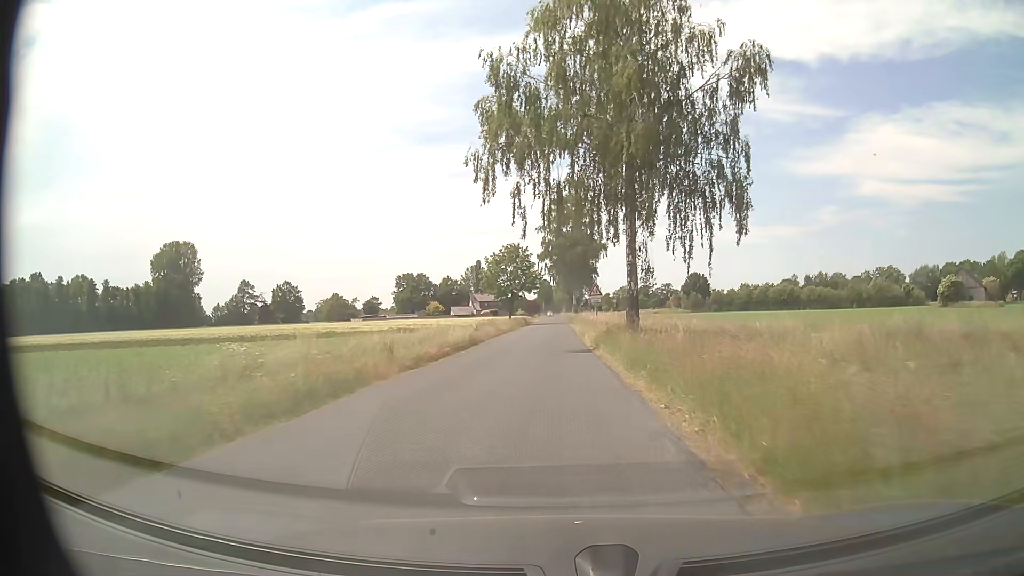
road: secondary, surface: asphalt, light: Day
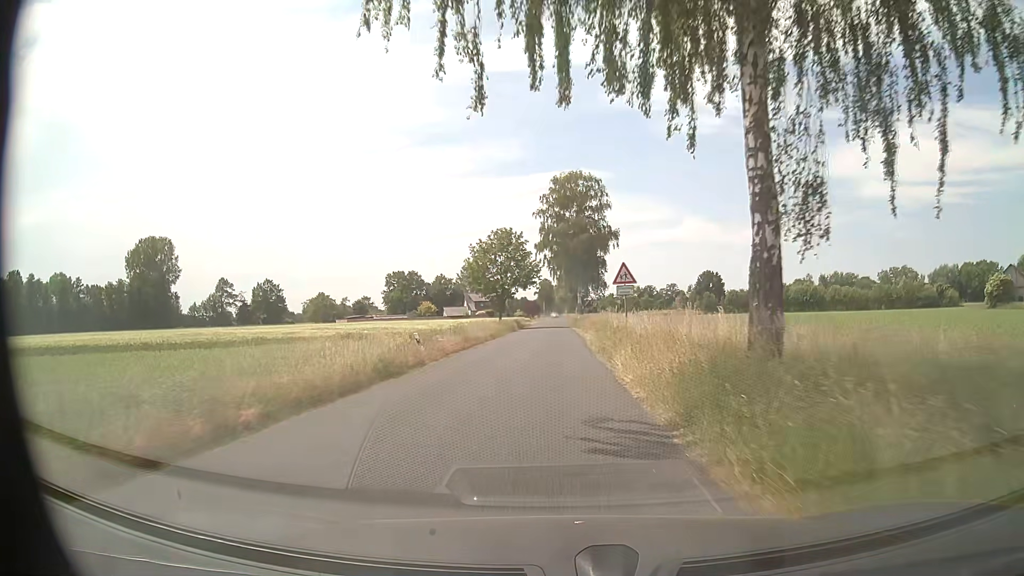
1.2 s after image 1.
(0.0, +16.8) m; 0°
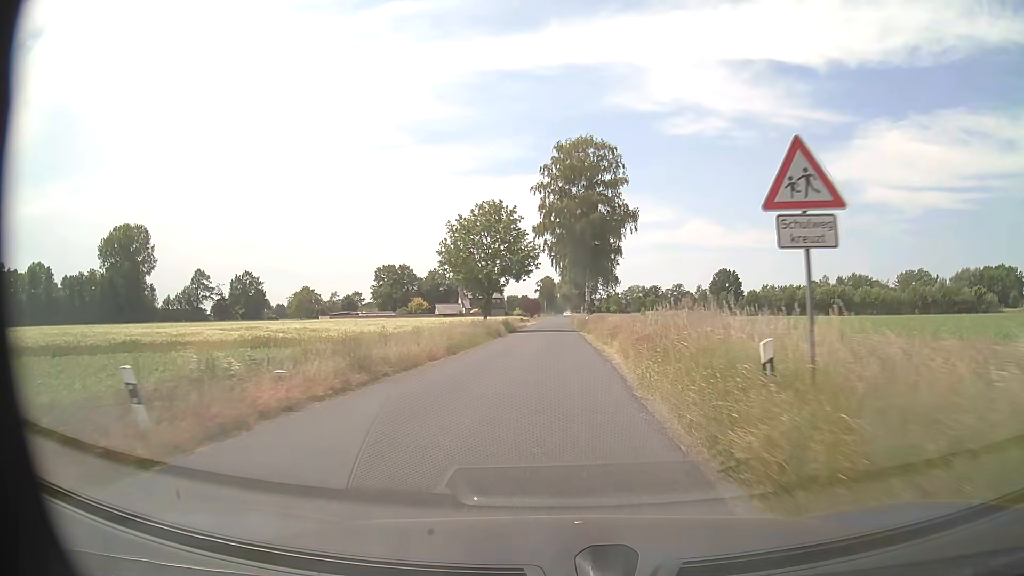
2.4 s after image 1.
(-0.1, +16.8) m; -1°
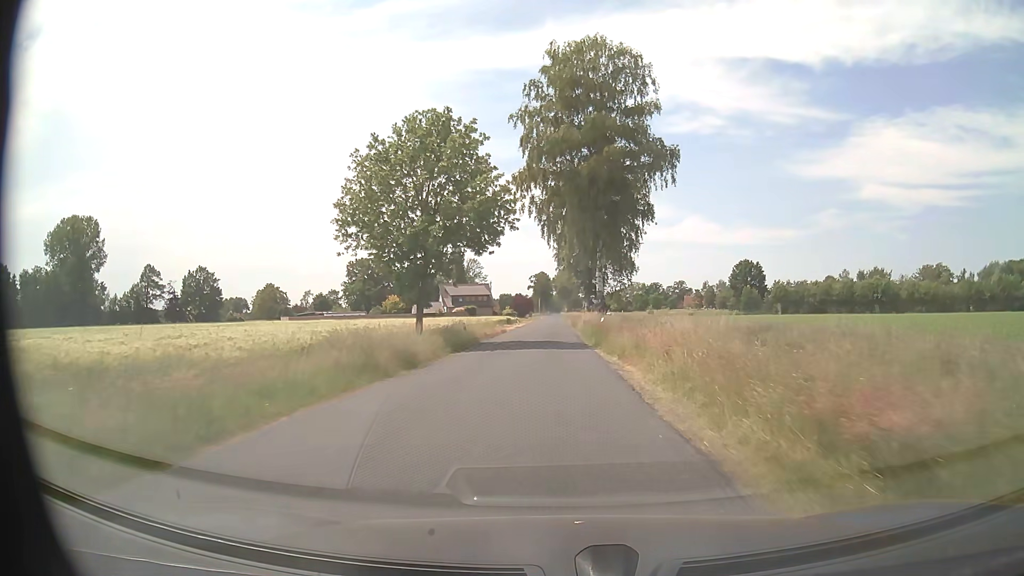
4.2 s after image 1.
(+0.3, +25.2) m; +1°
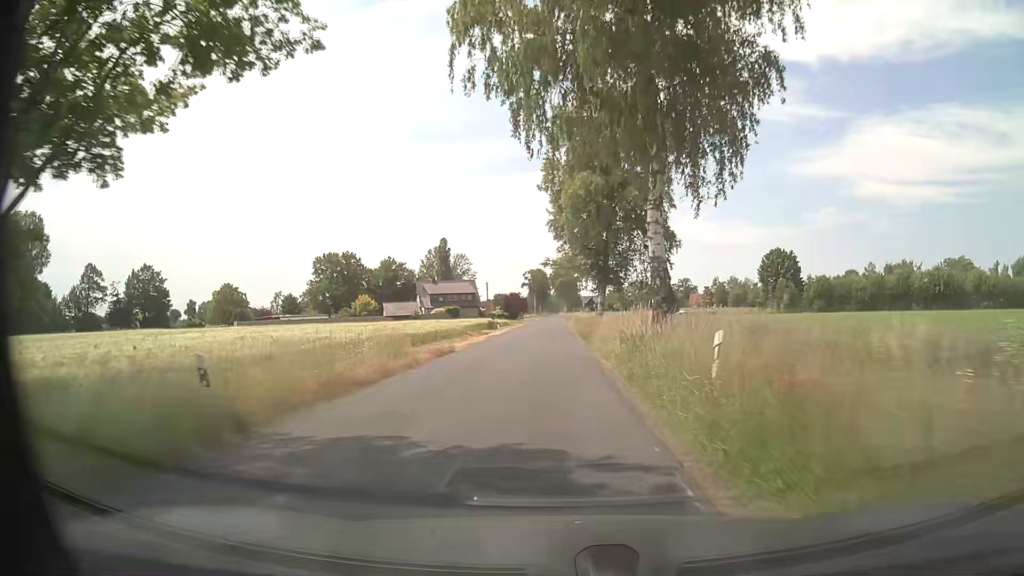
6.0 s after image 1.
(-0.1, +25.2) m; 0°
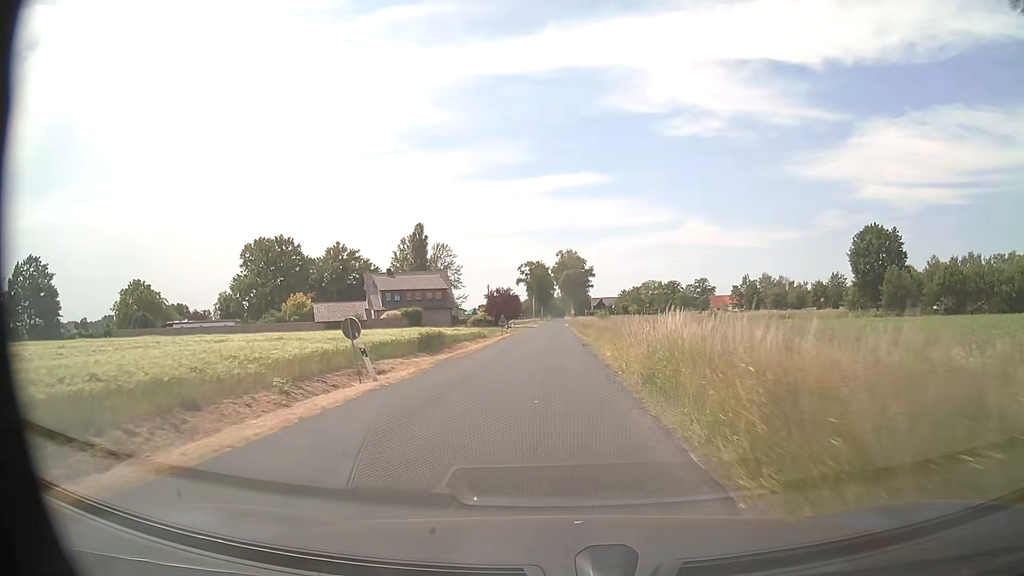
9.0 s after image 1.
(-0.4, +41.9) m; -1°
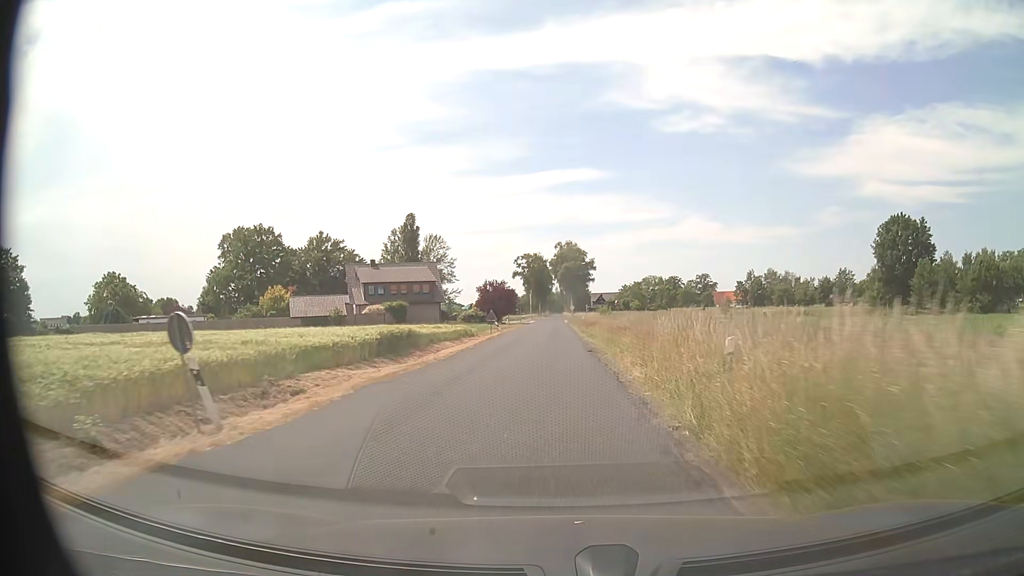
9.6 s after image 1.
(0.0, +8.4) m; +1°
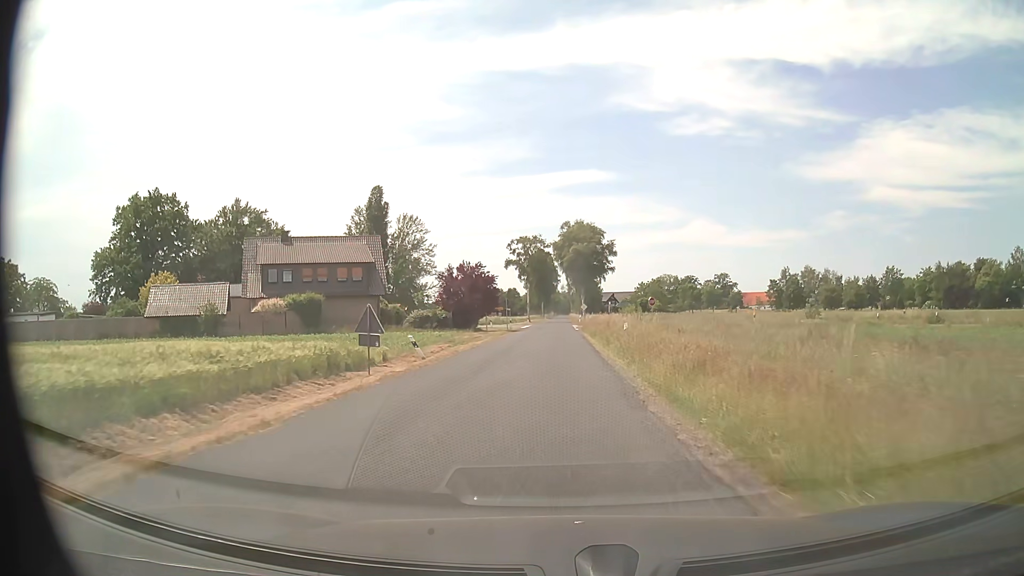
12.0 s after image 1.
(-0.2, +33.5) m; 0°
(0, +10) (0, +20) (0, +30) (0, +40) (0, +50) (0, +60) (0, +70) (0, +80) (0, +90) (0, +100) m
